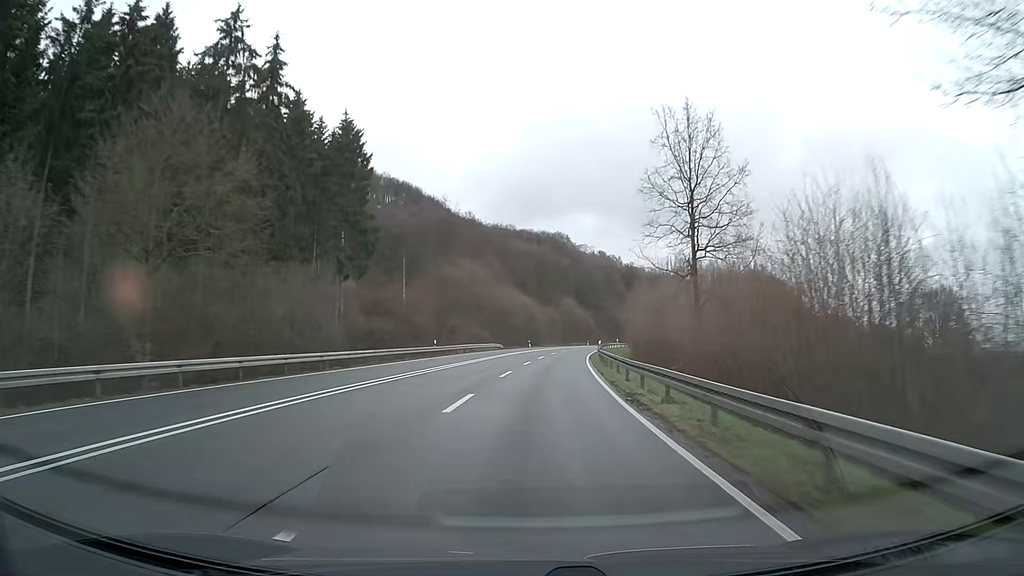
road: primary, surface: asphalt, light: Day
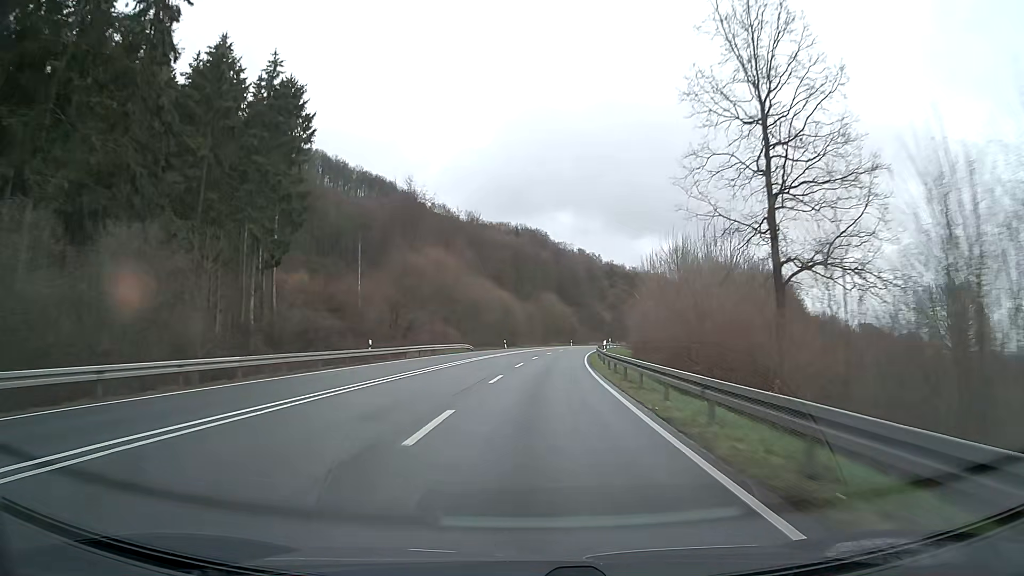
(+0.3, +15.8) m; +2°
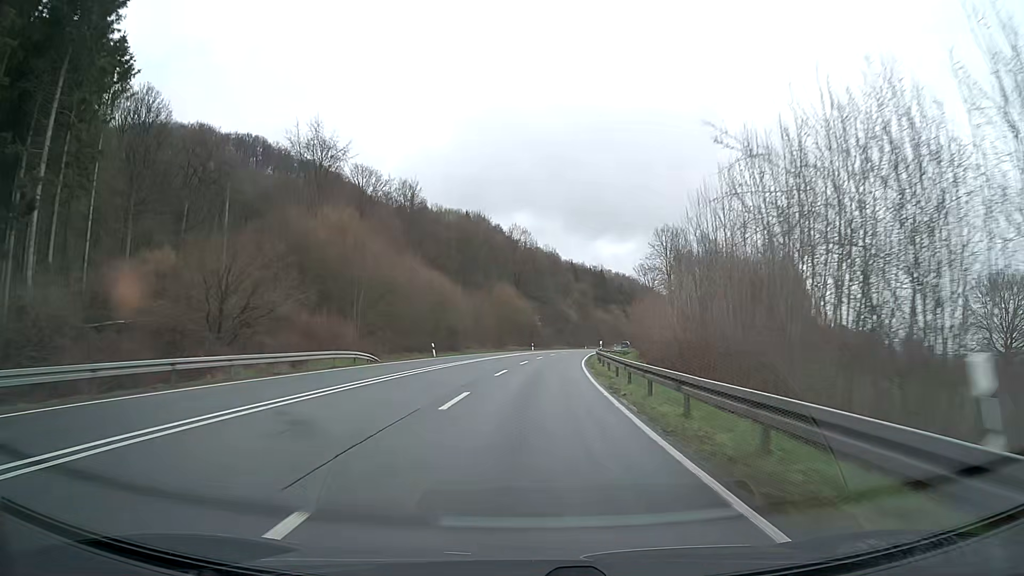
(+1.0, +31.5) m; +4°
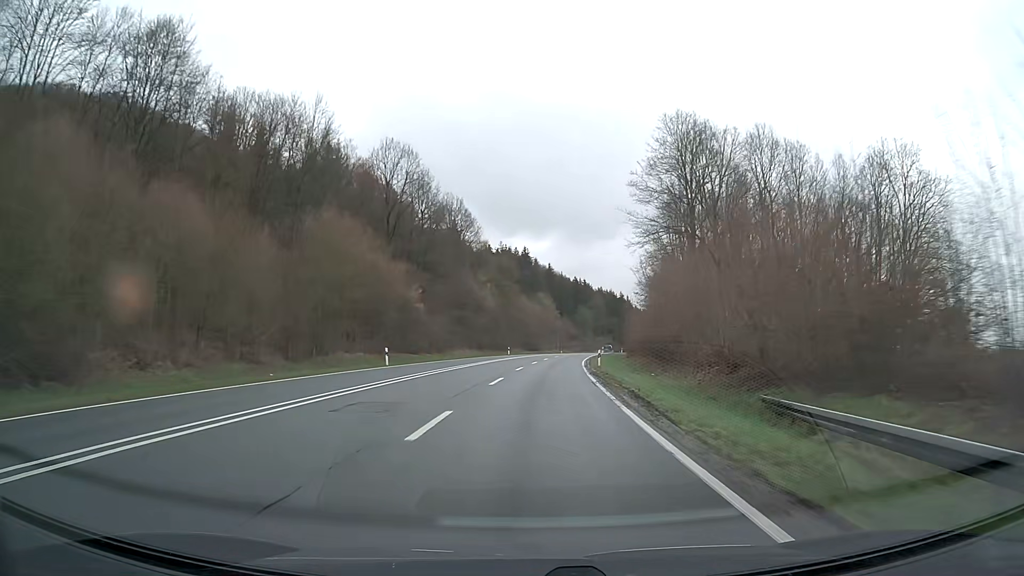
(+4.0, +63.0) m; +7°
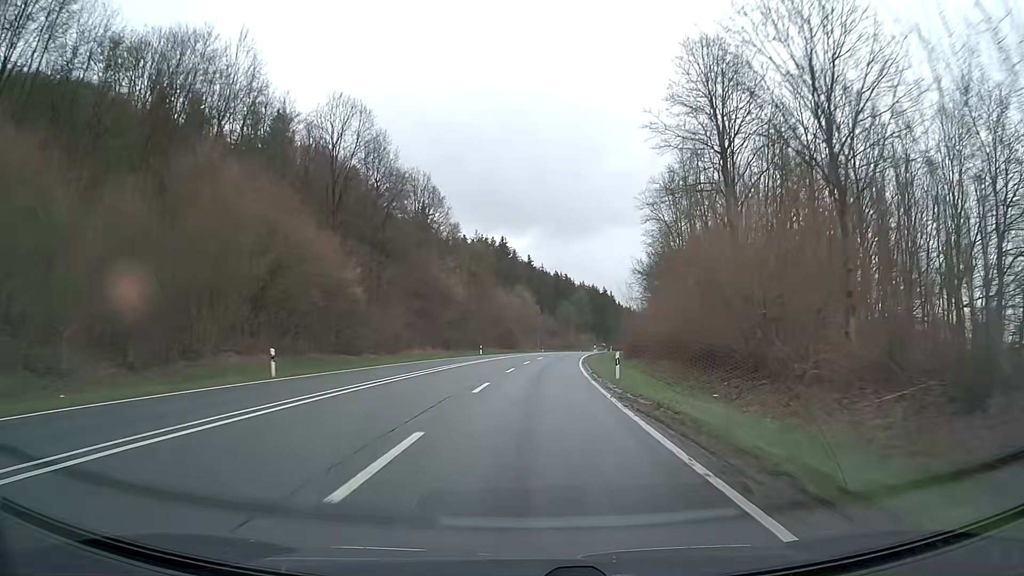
(+0.3, +15.8) m; +2°
(0, +10) (0, +20) (+1, +30) (+1, +40) (+2, +50) (+3, +60) (+4, +70) (+5, +80) (+6, +90) (+8, +100) m
